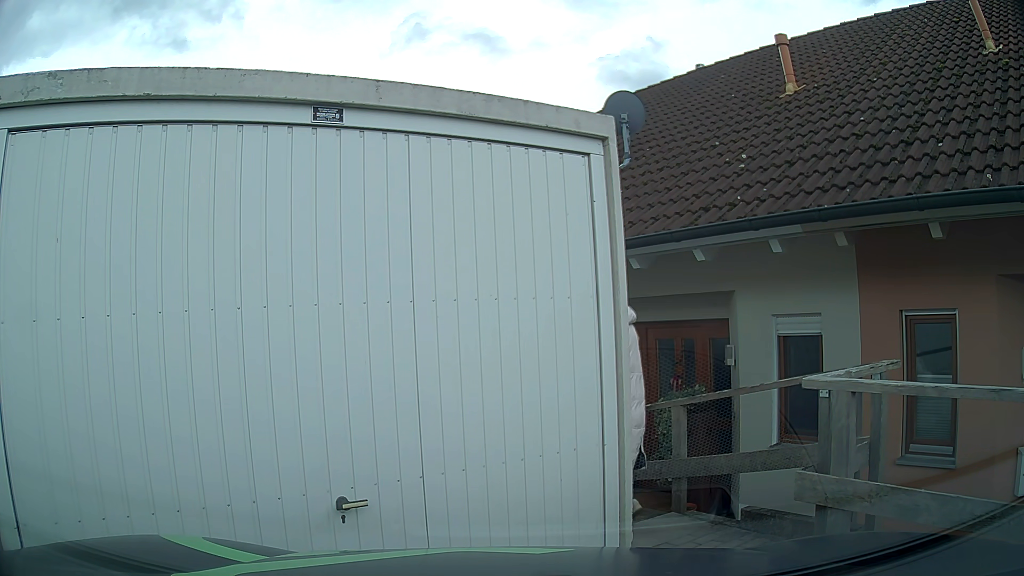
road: residential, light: Day
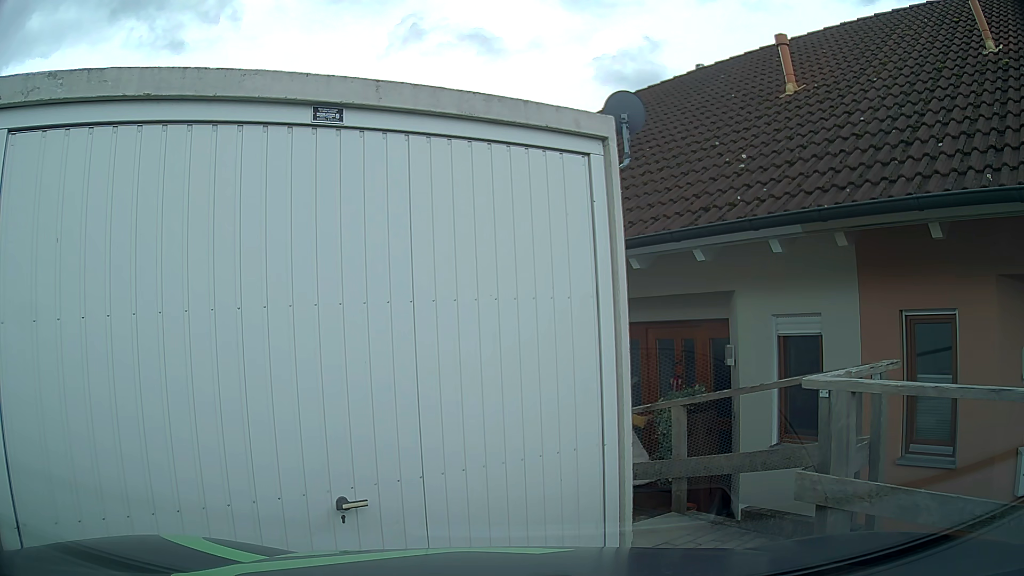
(0.0, 0.0) m; 0°
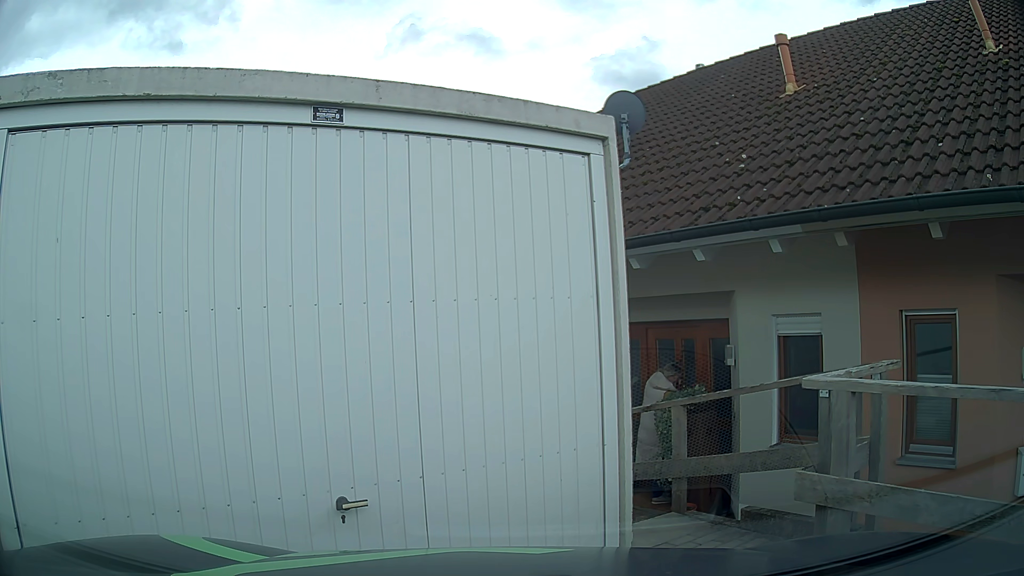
(0.0, 0.0) m; 0°
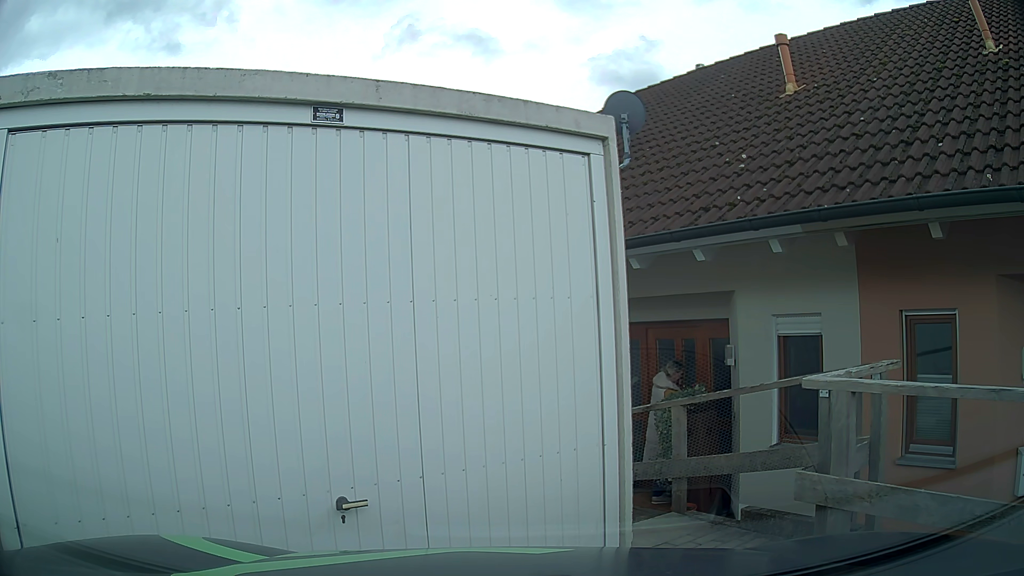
(0.0, 0.0) m; 0°
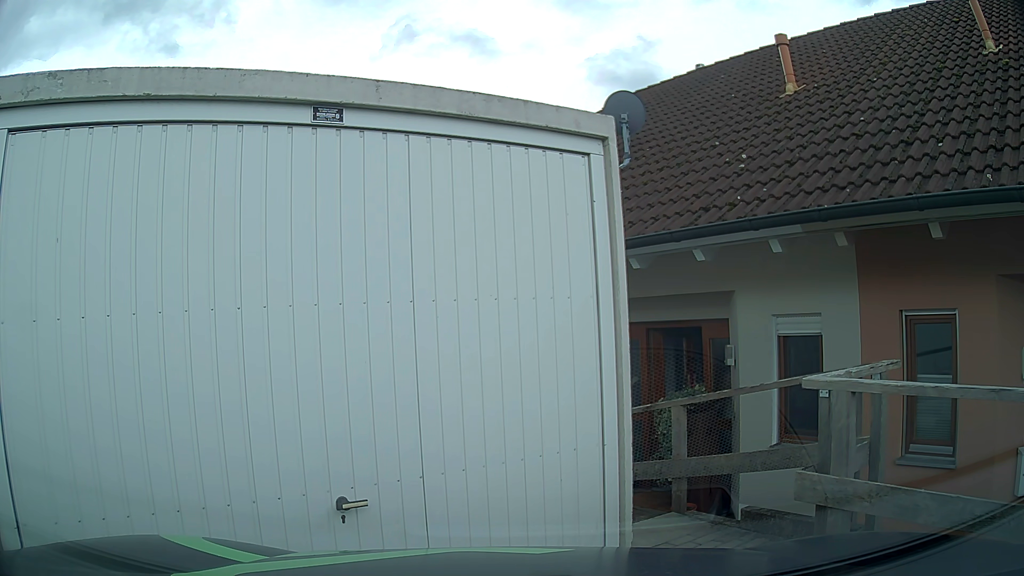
(0.0, 0.0) m; 0°
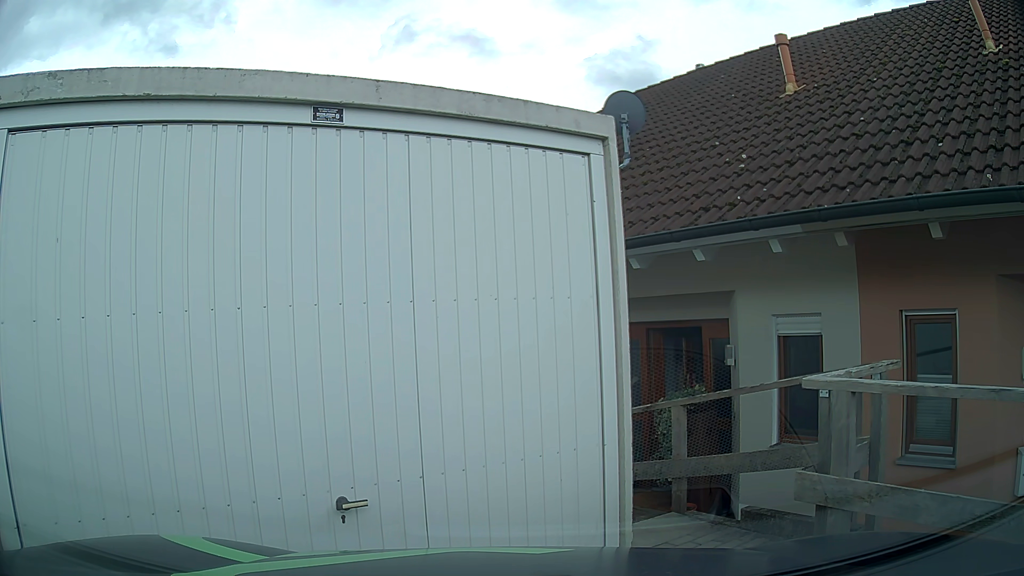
(0.0, 0.0) m; 0°
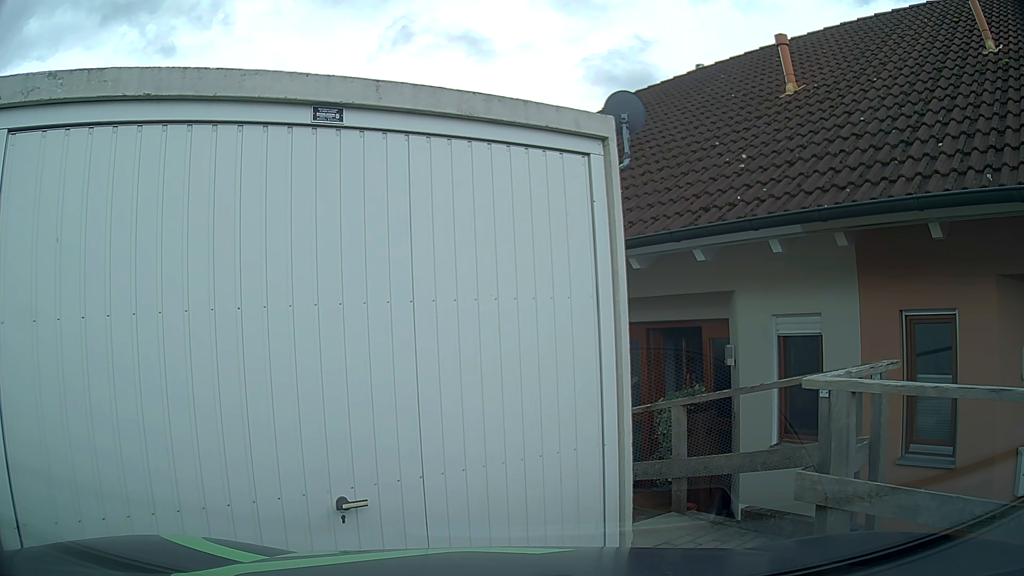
(0.0, 0.0) m; 0°
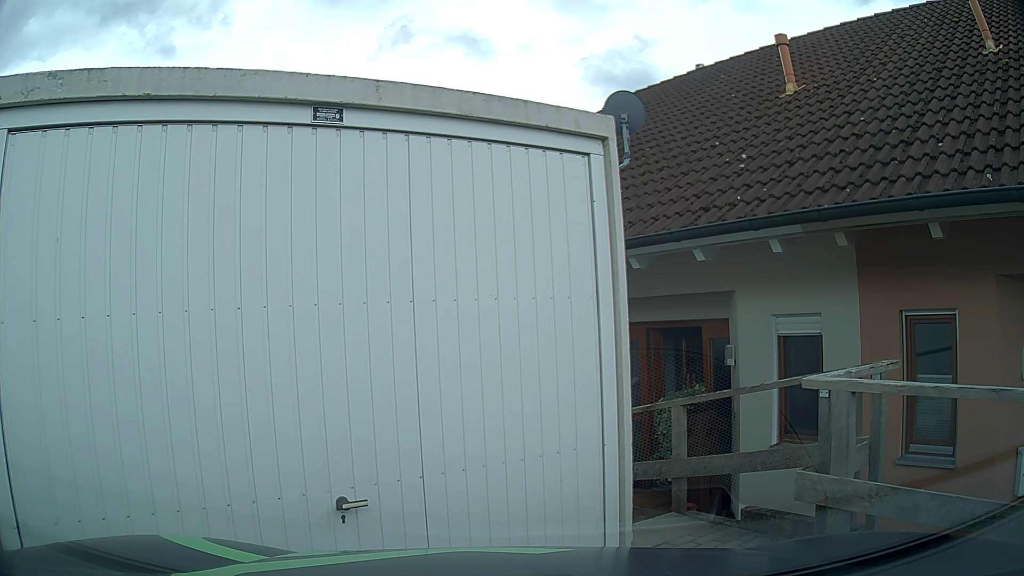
(0.0, 0.0) m; 0°
